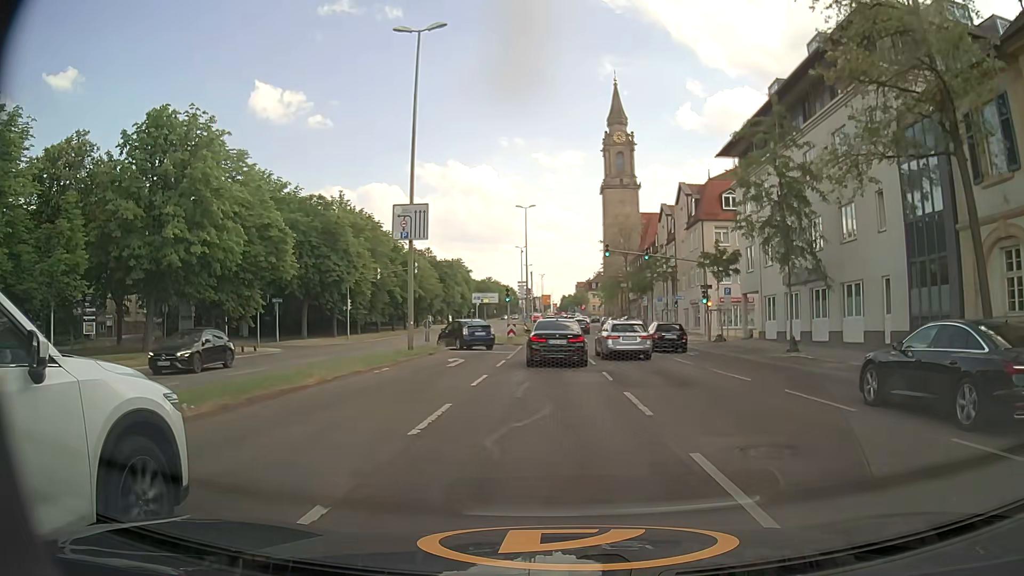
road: primary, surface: asphalt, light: Day
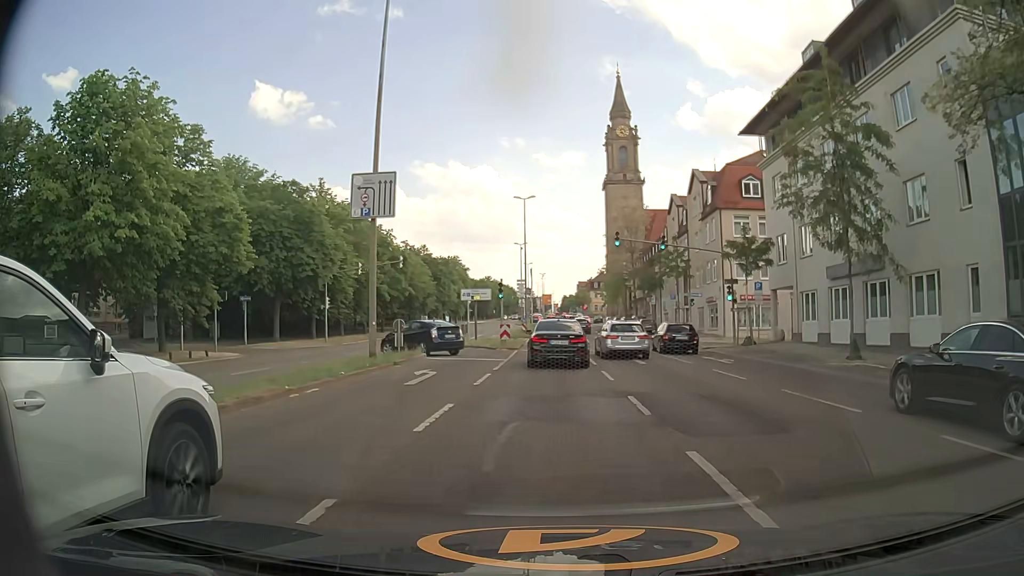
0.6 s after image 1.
(0.0, +6.0) m; 0°
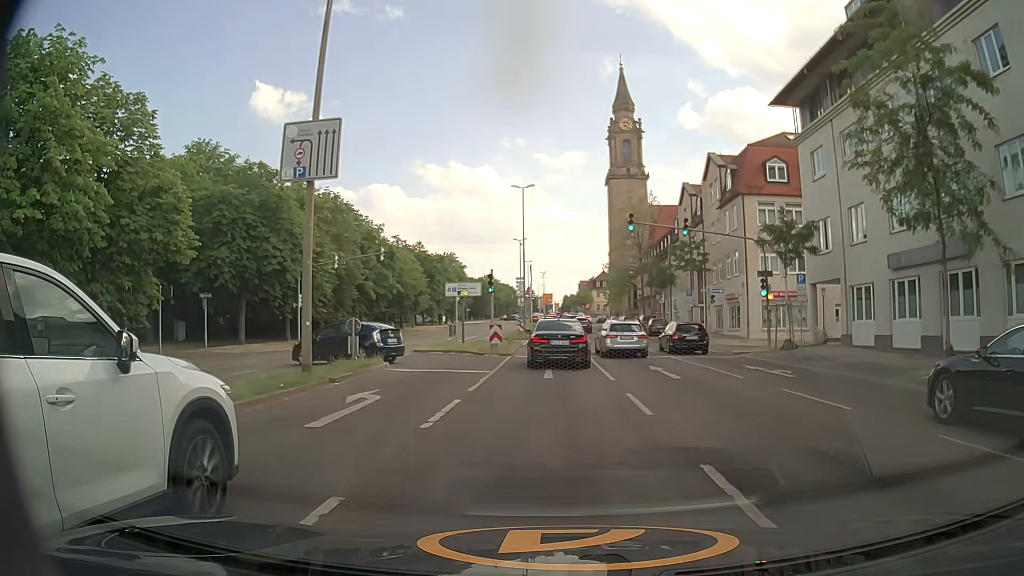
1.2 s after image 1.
(0.0, +6.0) m; 0°
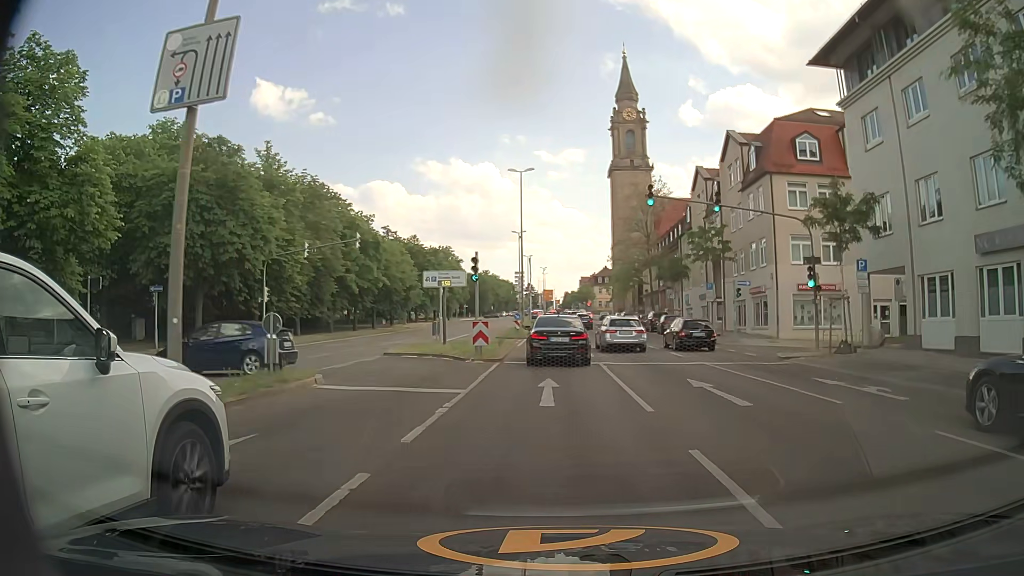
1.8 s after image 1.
(0.0, +5.9) m; 0°
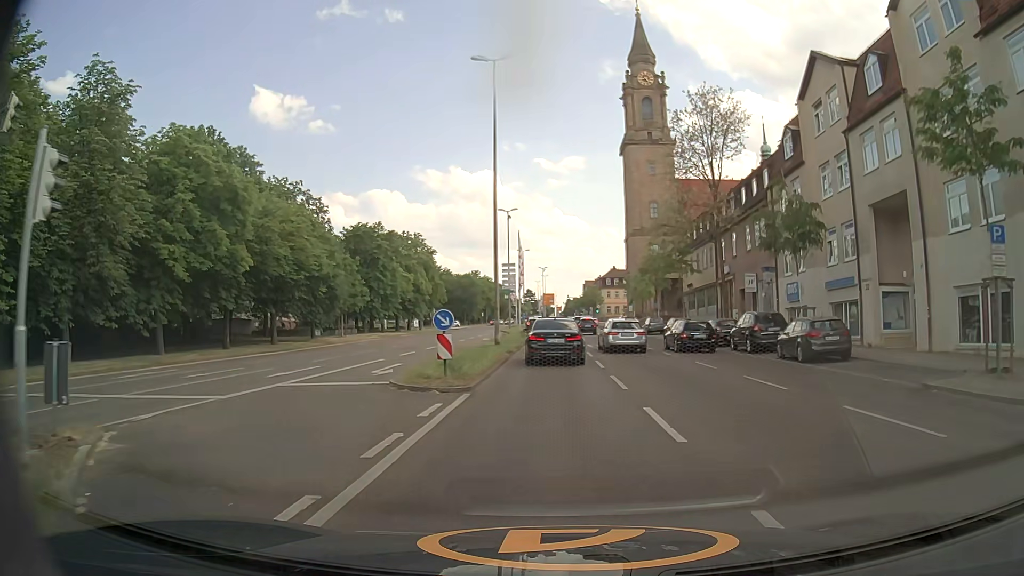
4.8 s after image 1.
(+0.1, +28.6) m; 0°
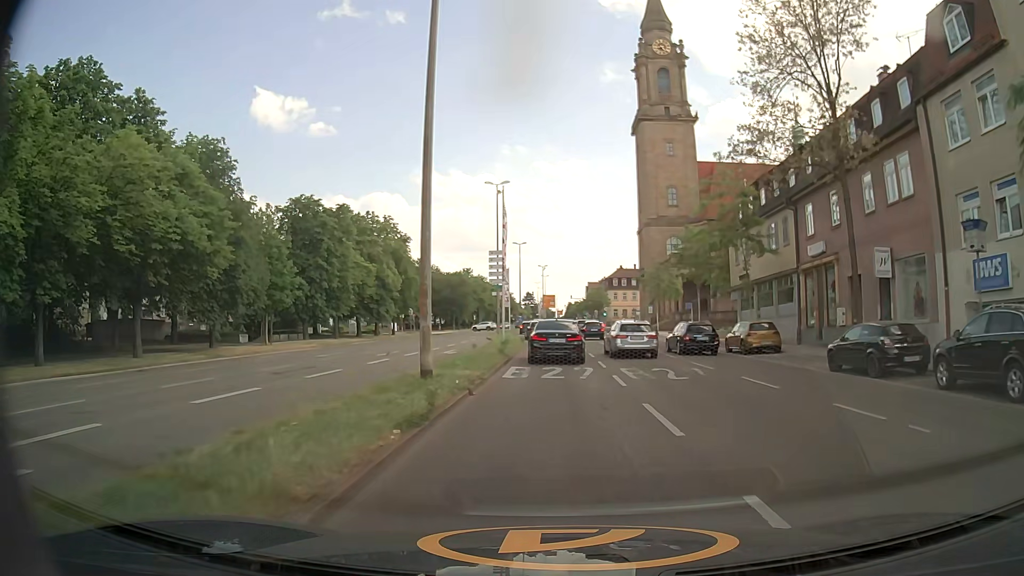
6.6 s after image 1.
(-0.1, +17.9) m; 0°
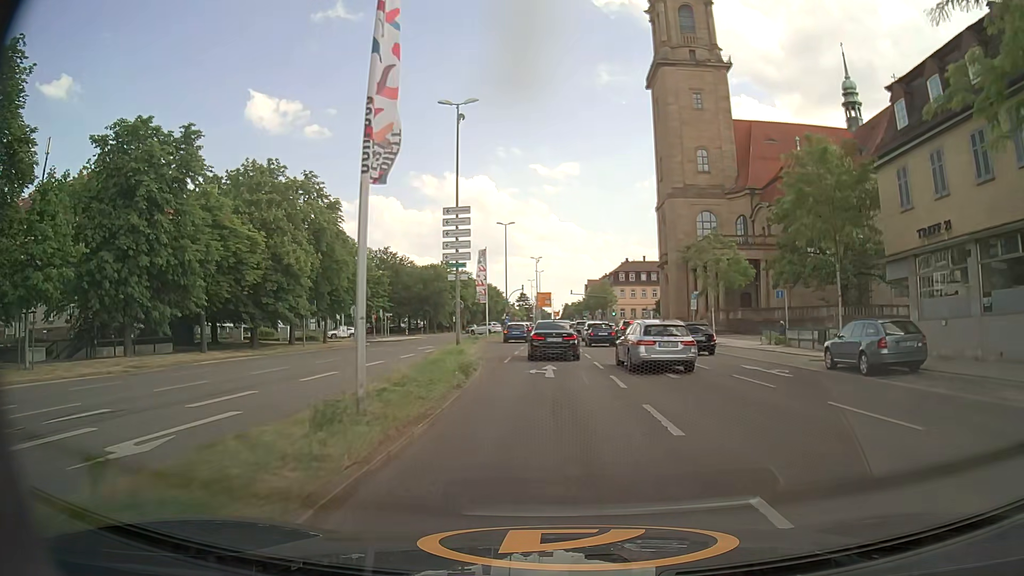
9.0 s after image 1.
(-0.1, +24.6) m; 0°
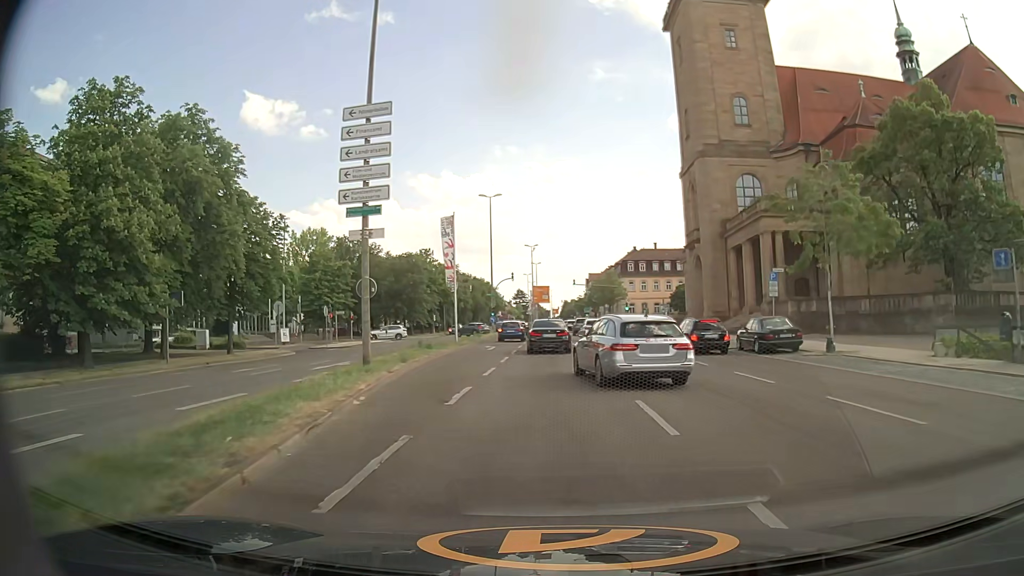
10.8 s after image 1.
(0.0, +18.6) m; 0°
(0, +10) (0, +20) (0, +30) (-1, +40) (-1, +50) (-1, +60) (-1, +70) (-1, +80) (-1, +90) (-1, +100) m
